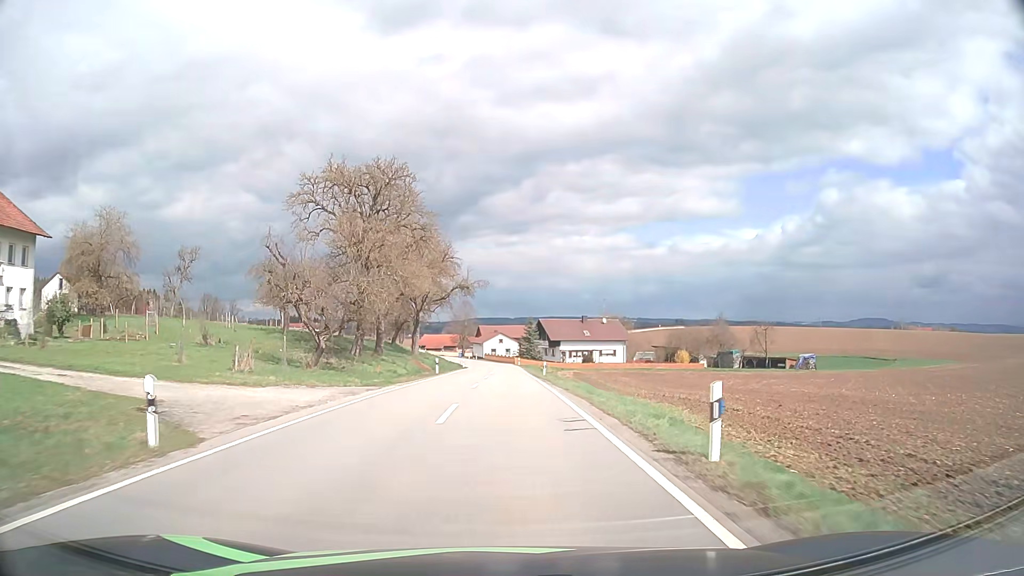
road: tertiary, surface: asphalt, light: Day
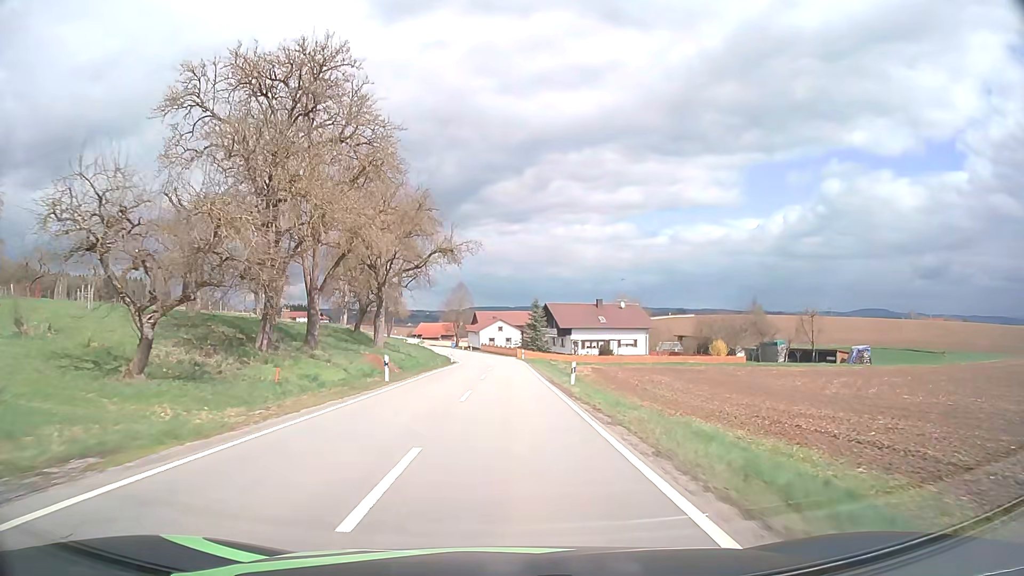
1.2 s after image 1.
(0.0, +18.8) m; 0°
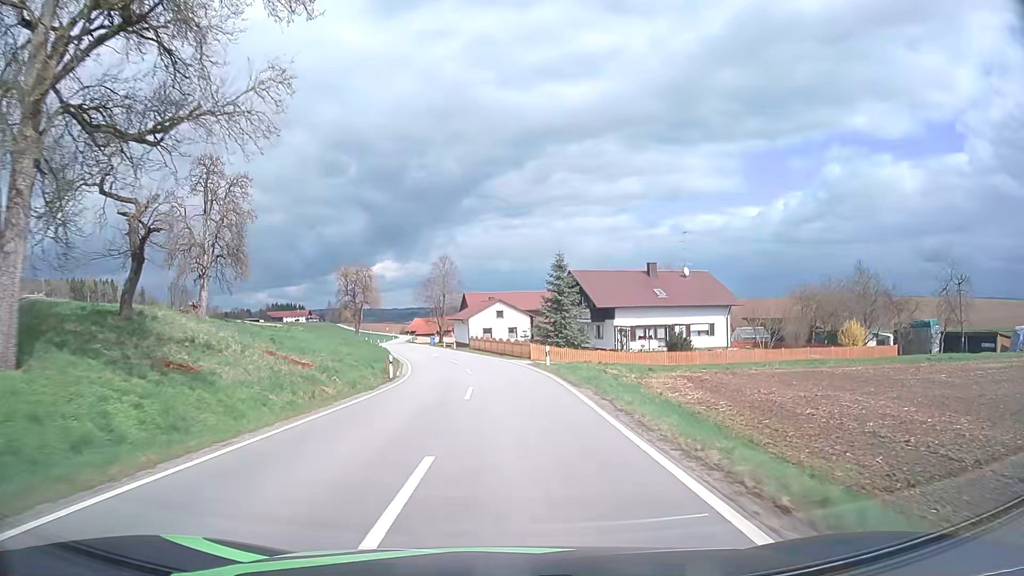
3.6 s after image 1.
(0.0, +36.6) m; 0°
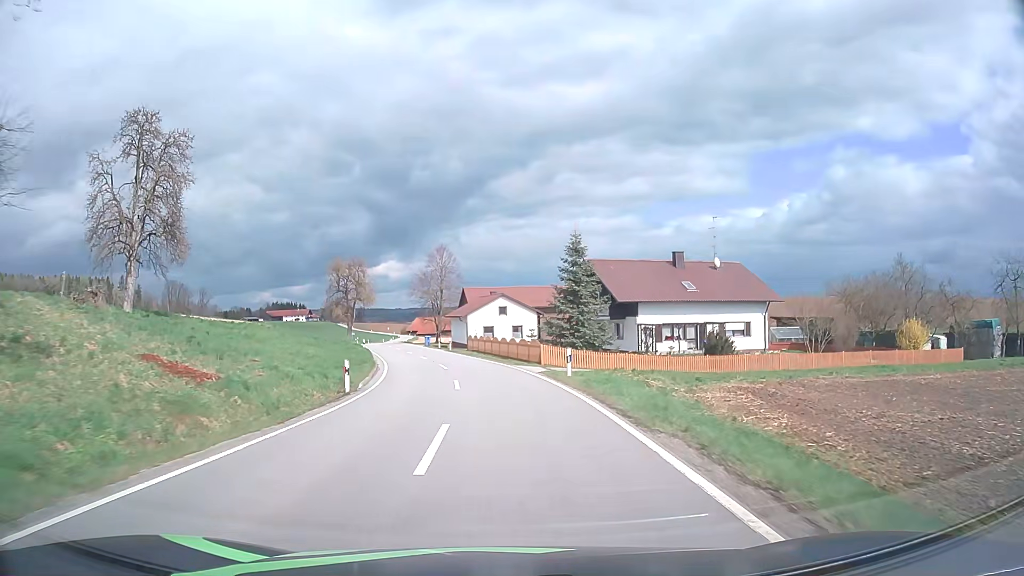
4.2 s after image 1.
(-0.1, +9.0) m; 0°
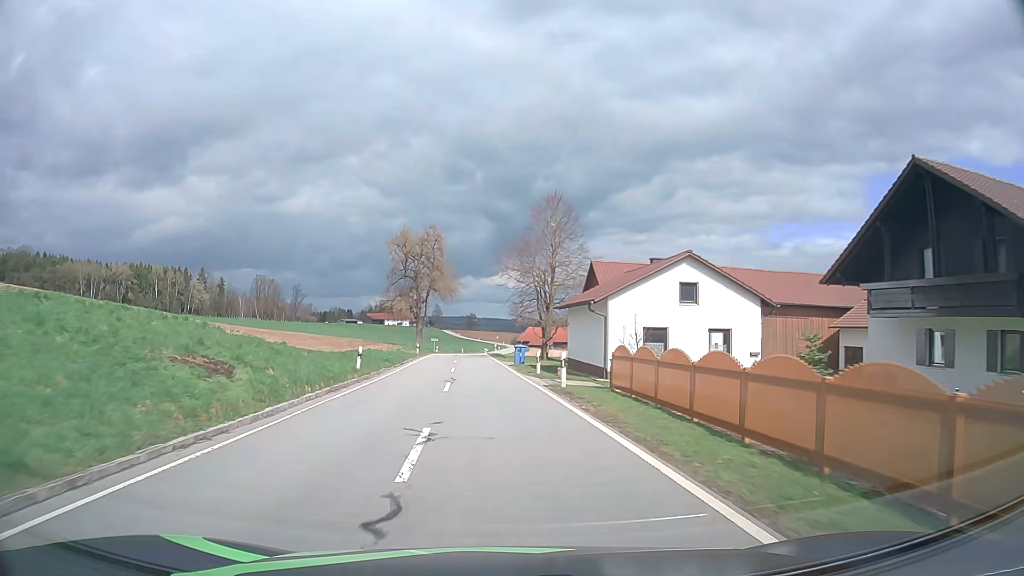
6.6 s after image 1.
(-3.0, +36.3) m; -10°
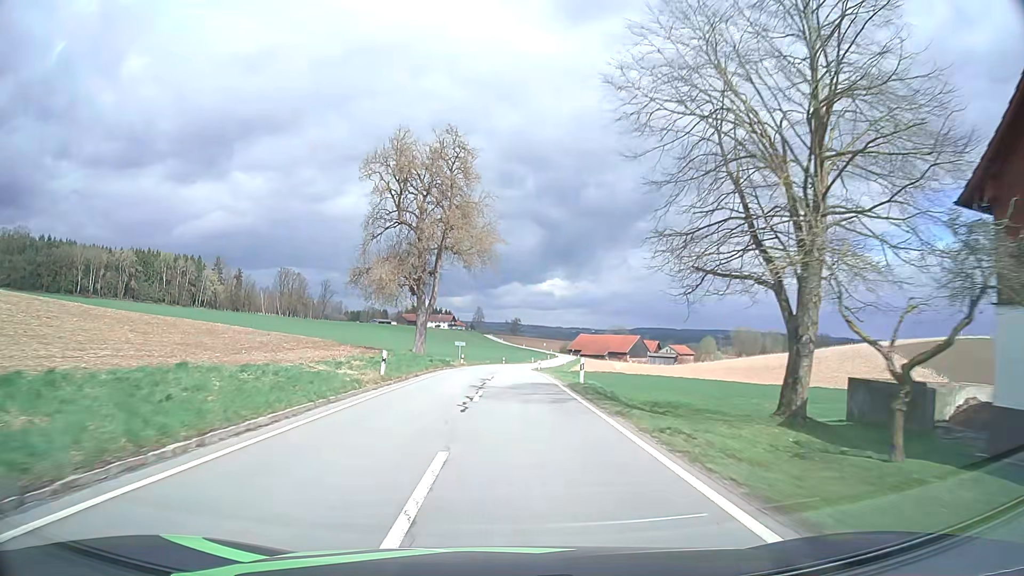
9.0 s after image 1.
(-2.3, +38.0) m; -4°
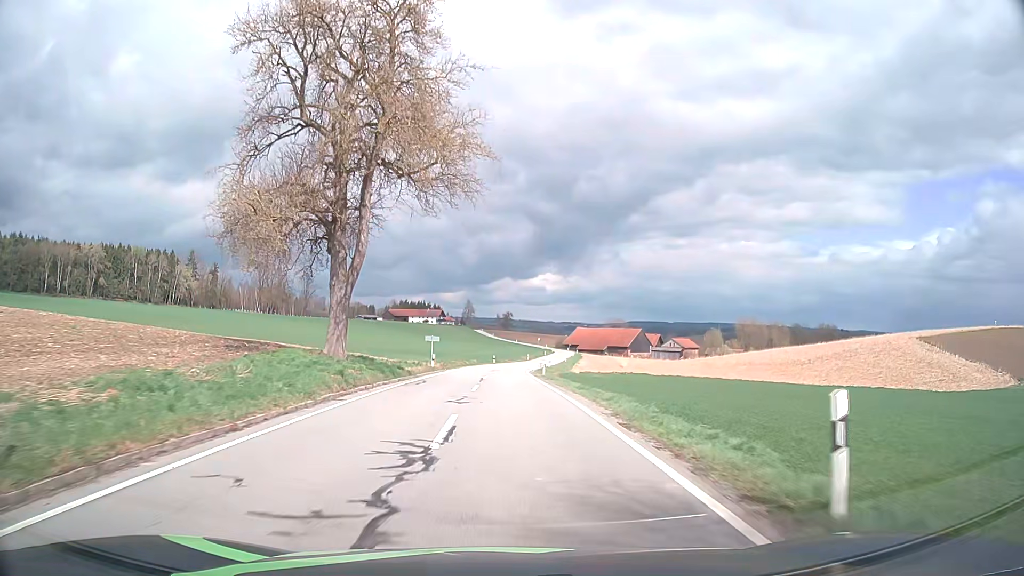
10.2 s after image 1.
(+0.1, +19.6) m; +1°
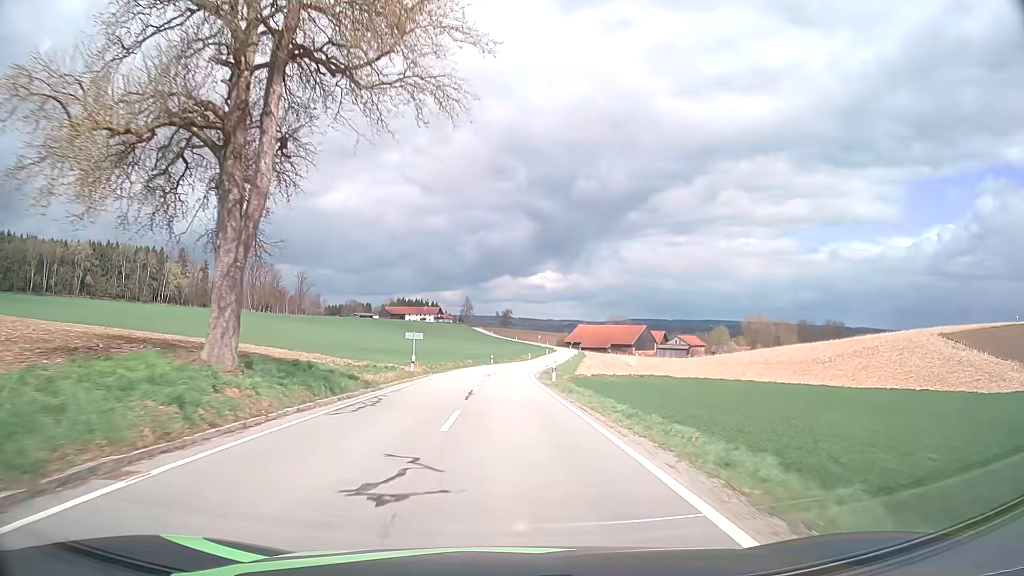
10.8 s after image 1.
(0.0, +9.7) m; 0°
